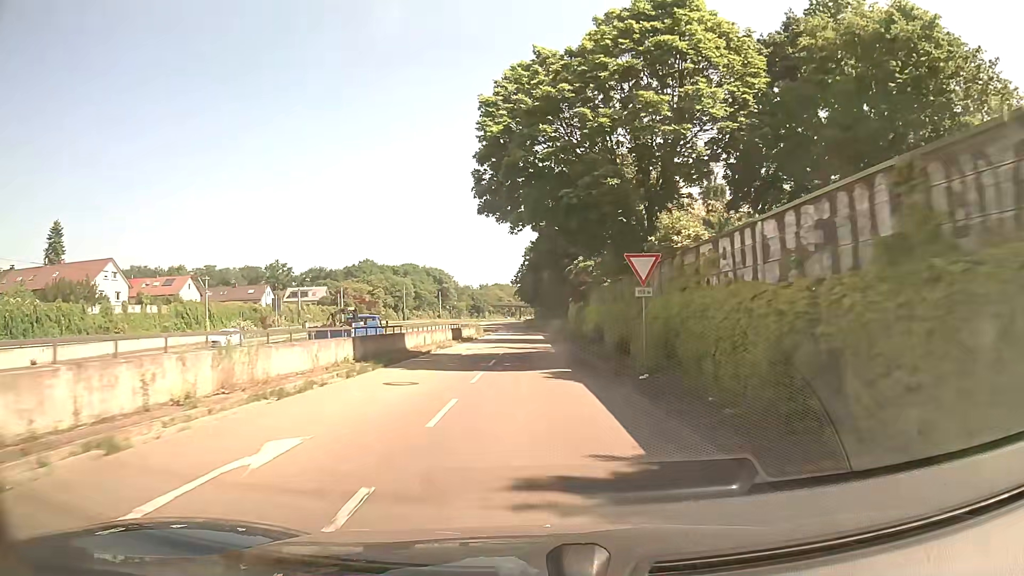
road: trunk_link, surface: asphalt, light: Day
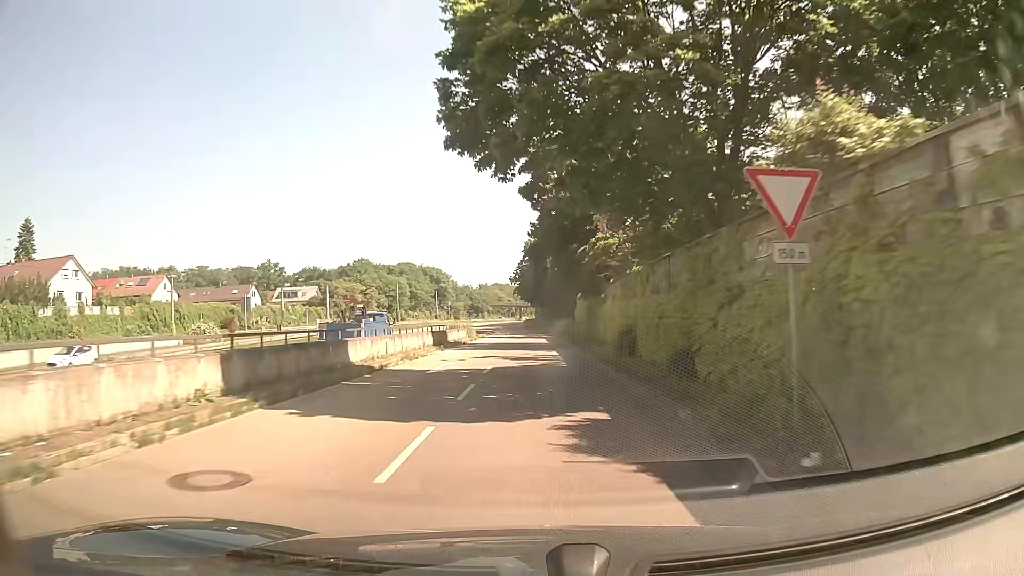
(0.0, +9.0) m; 0°
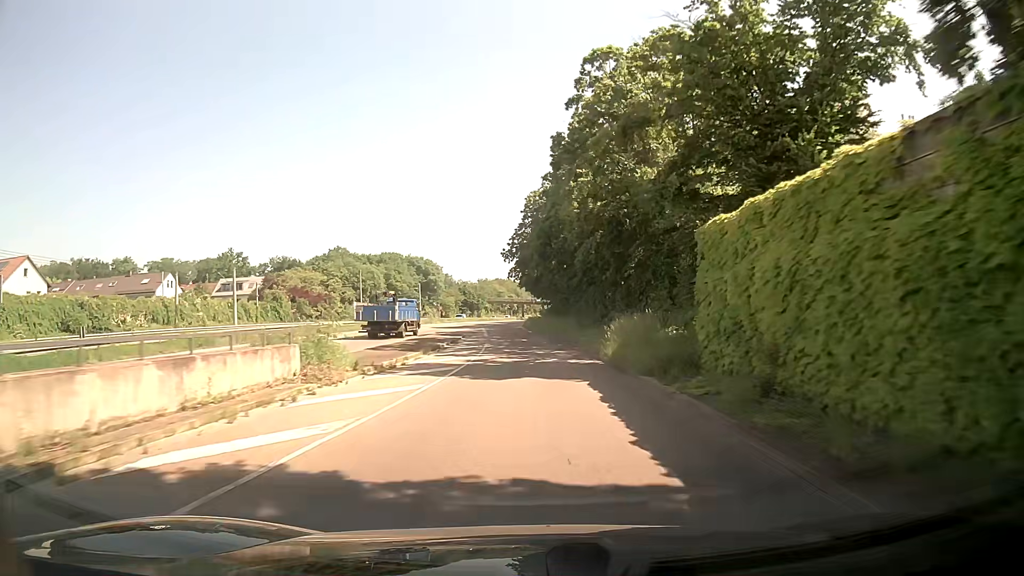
(-0.2, +37.9) m; -1°
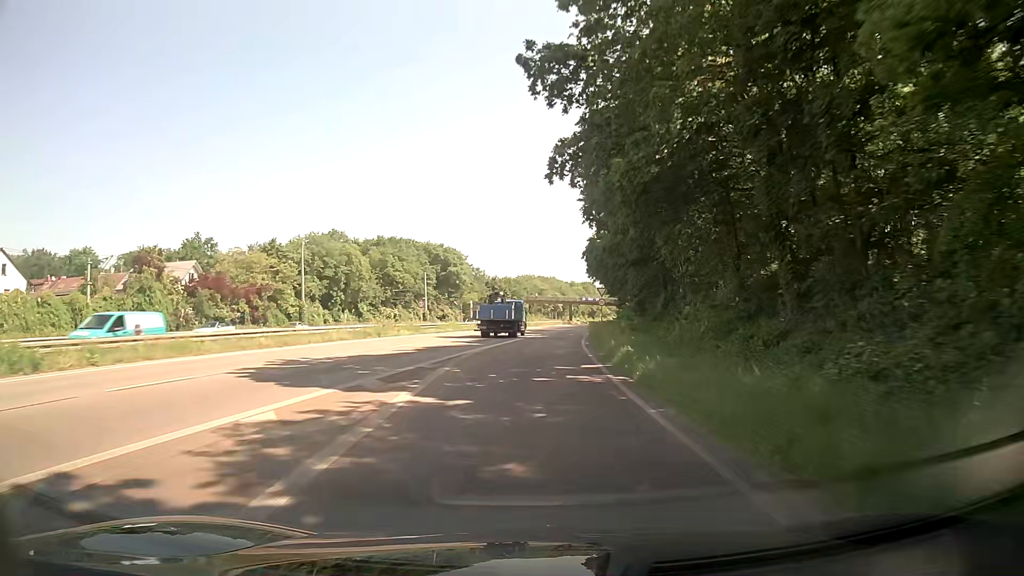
(-1.1, +50.5) m; -3°
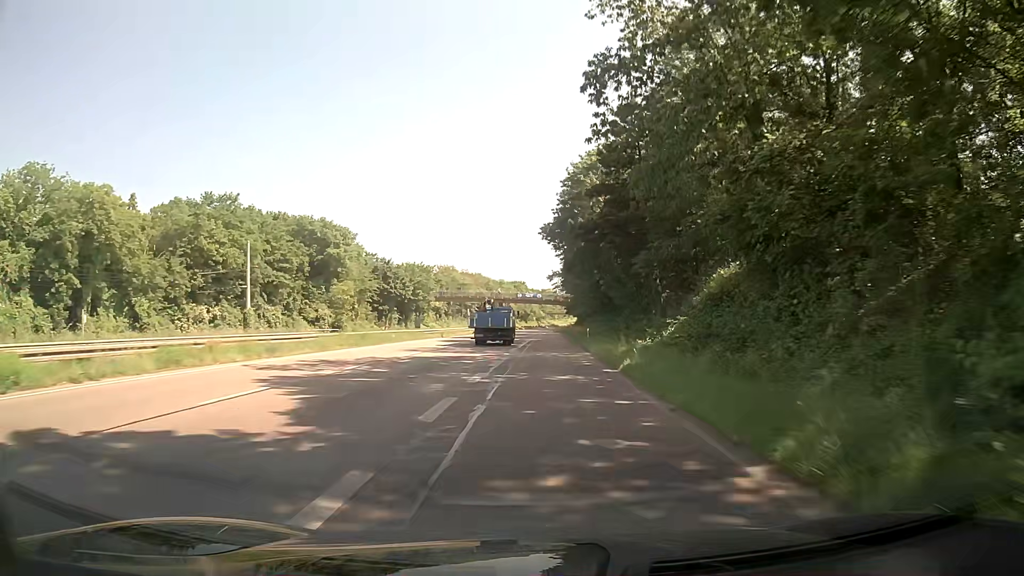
(+2.2, +53.4) m; +6°
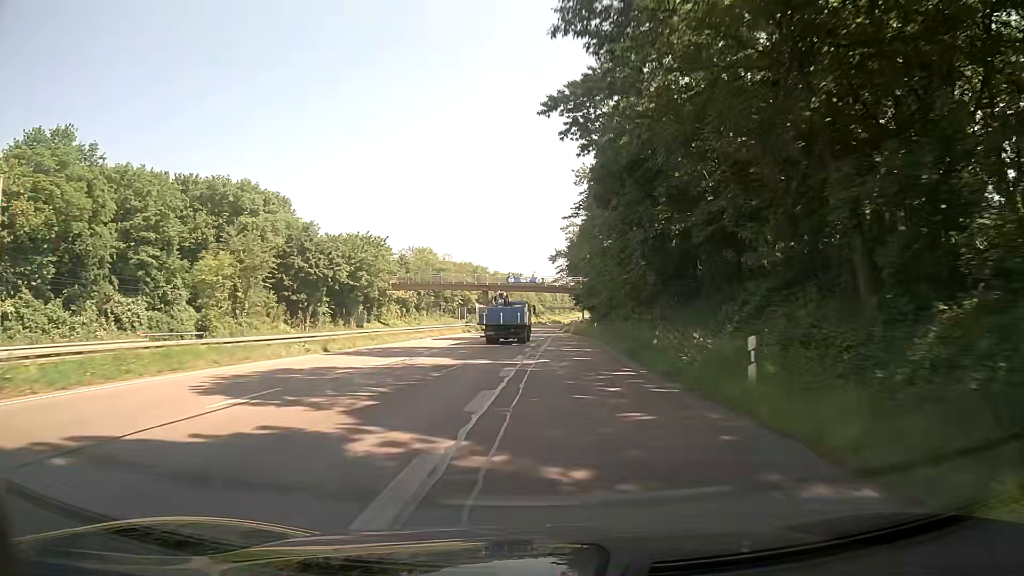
(+0.5, +36.4) m; +1°
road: trunk
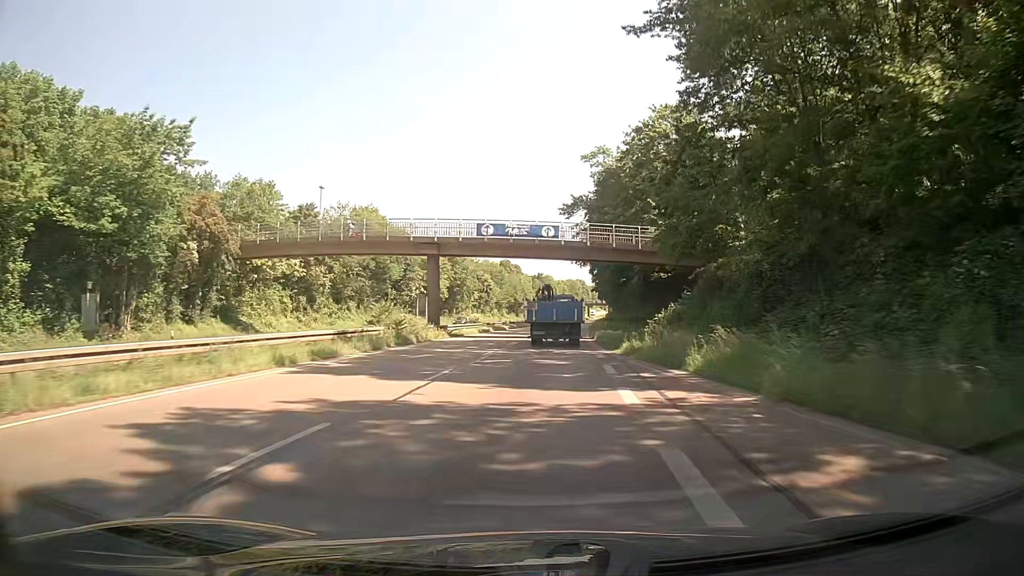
(-0.6, +48.9) m; 0°
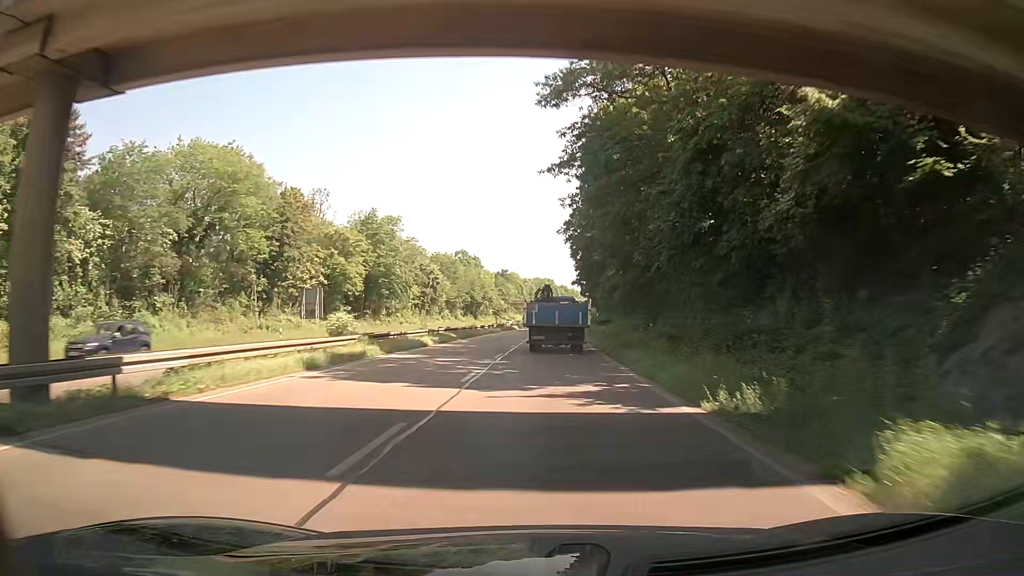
(+0.9, +35.1) m; +3°
(0, +10) (0, +20) (0, +30) (+1, +40) (+1, +50) (+2, +60) (+2, +70) (+3, +80) (+3, +90) (+4, +100) m
